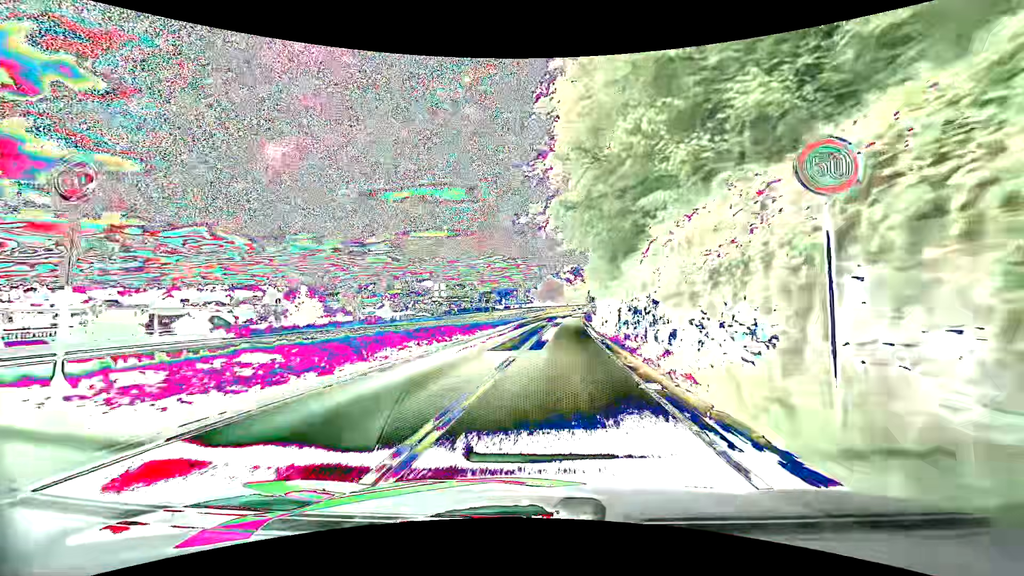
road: primary_link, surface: asphalt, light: Day
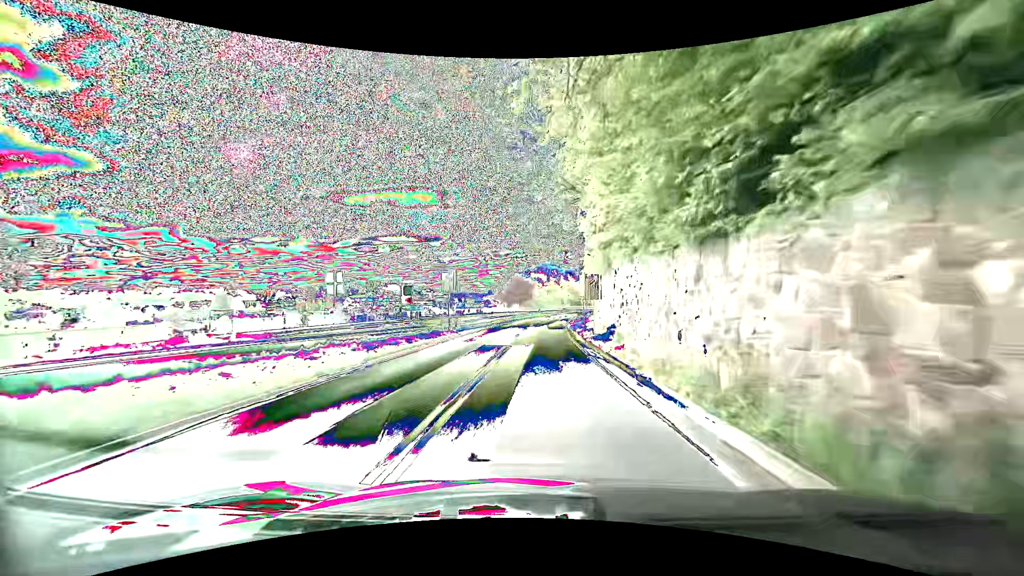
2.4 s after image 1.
(+1.7, +30.9) m; +3°
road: primary
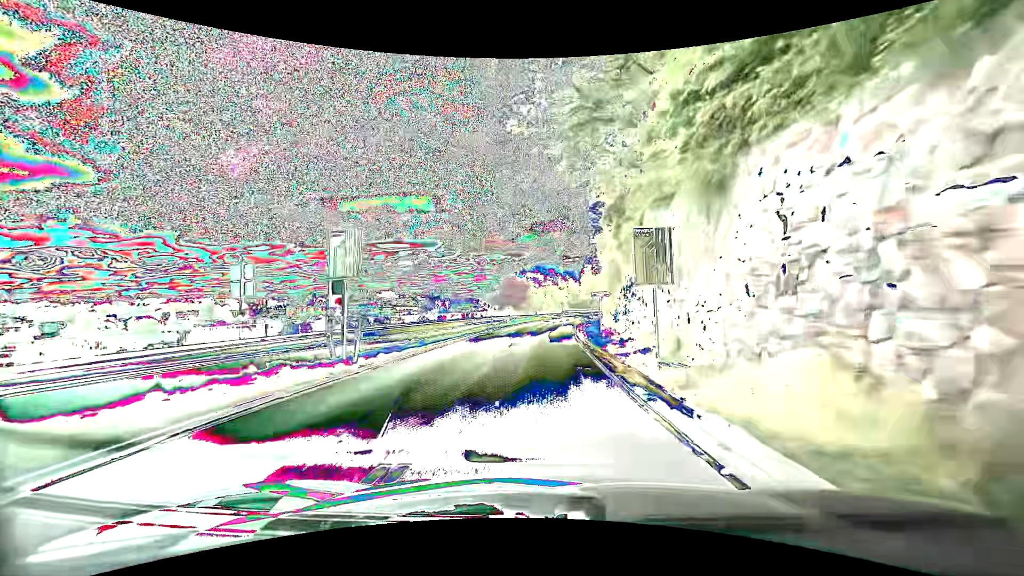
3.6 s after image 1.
(+0.3, +15.5) m; +1°
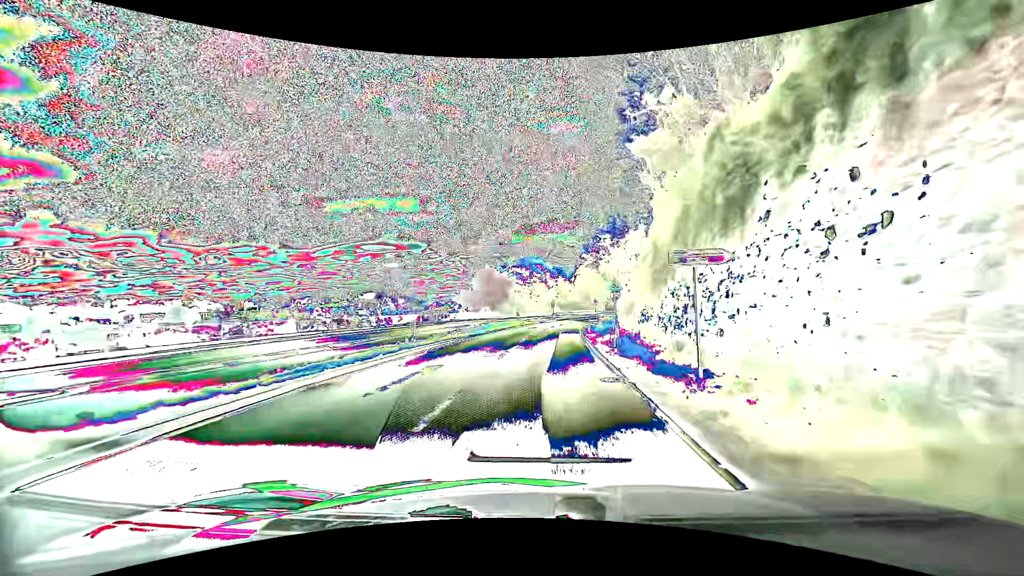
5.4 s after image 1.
(+0.2, +23.0) m; +1°
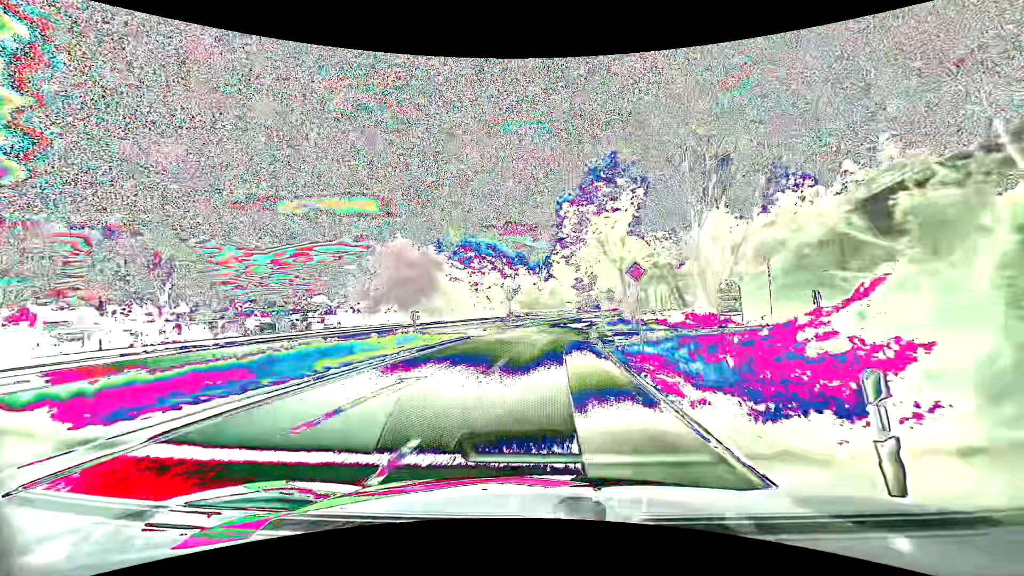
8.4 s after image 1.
(+1.5, +39.4) m; +4°
(0, +10) (+1, +20) (+1, +30) (+3, +40) (+4, +50) (+6, +60) (+8, +69) (+10, +79) (+13, +89) (+16, +98) m
